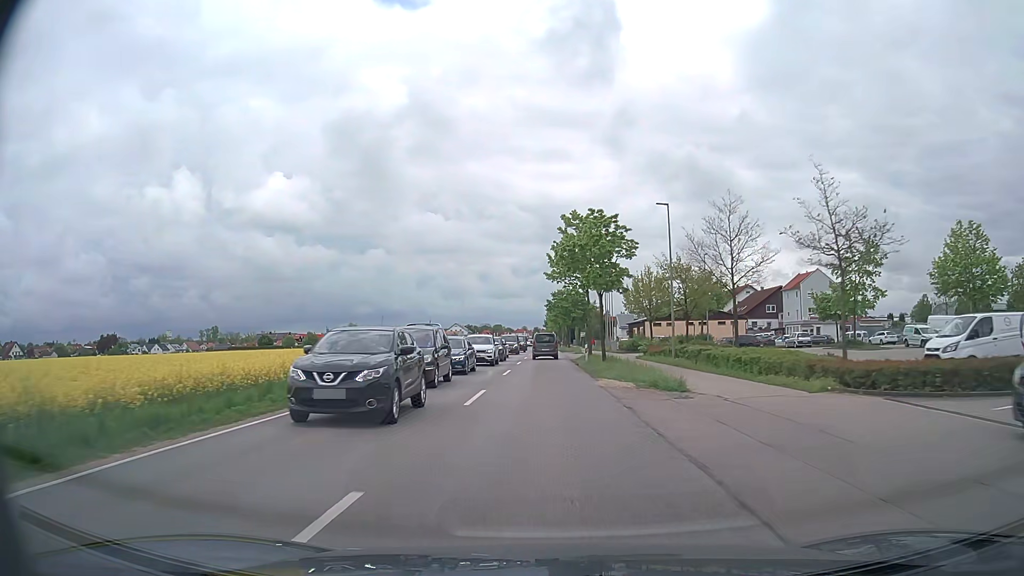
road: secondary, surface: asphalt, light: Day
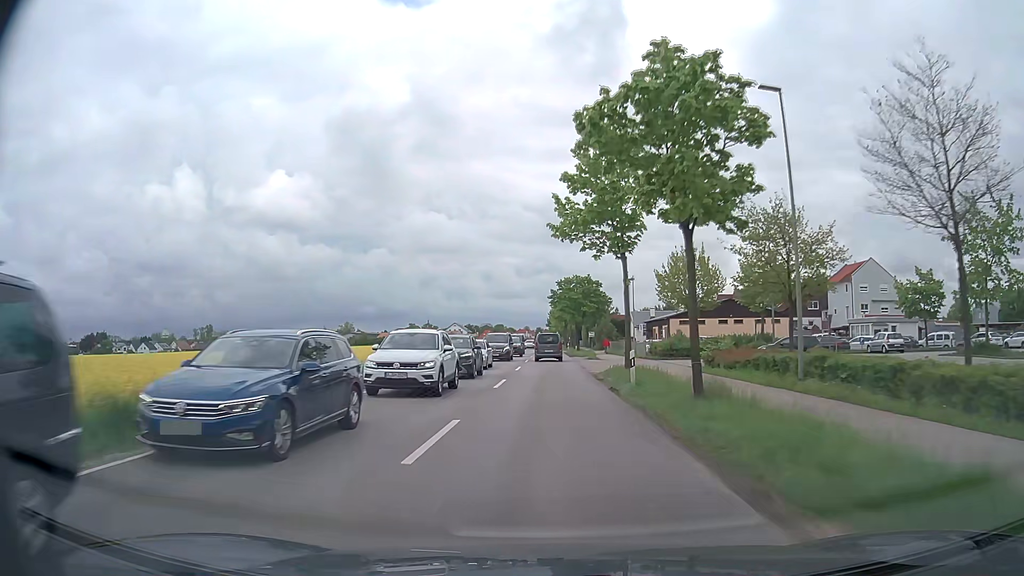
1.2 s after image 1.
(-0.2, +18.7) m; -1°
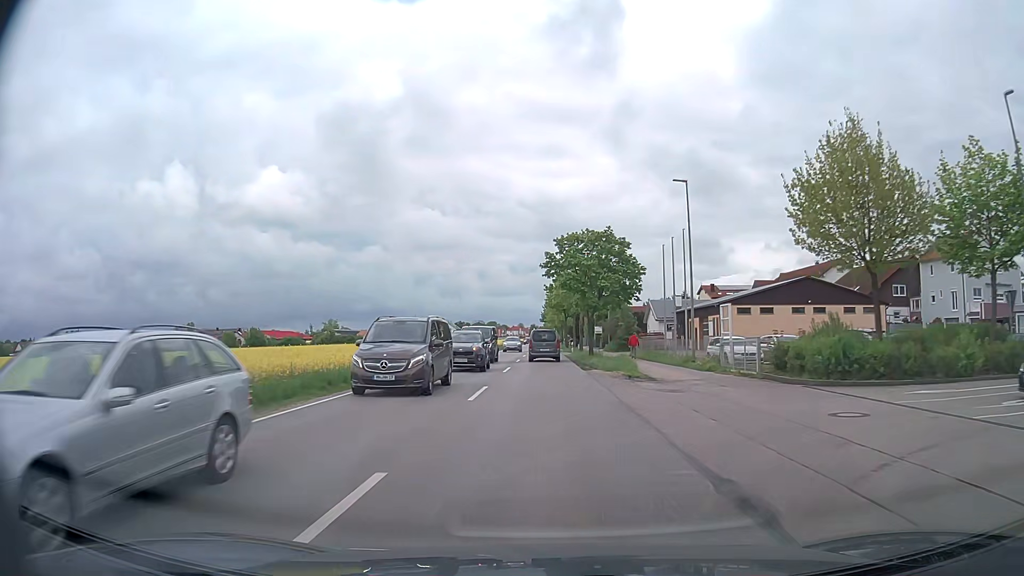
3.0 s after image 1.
(+0.2, +28.8) m; +1°
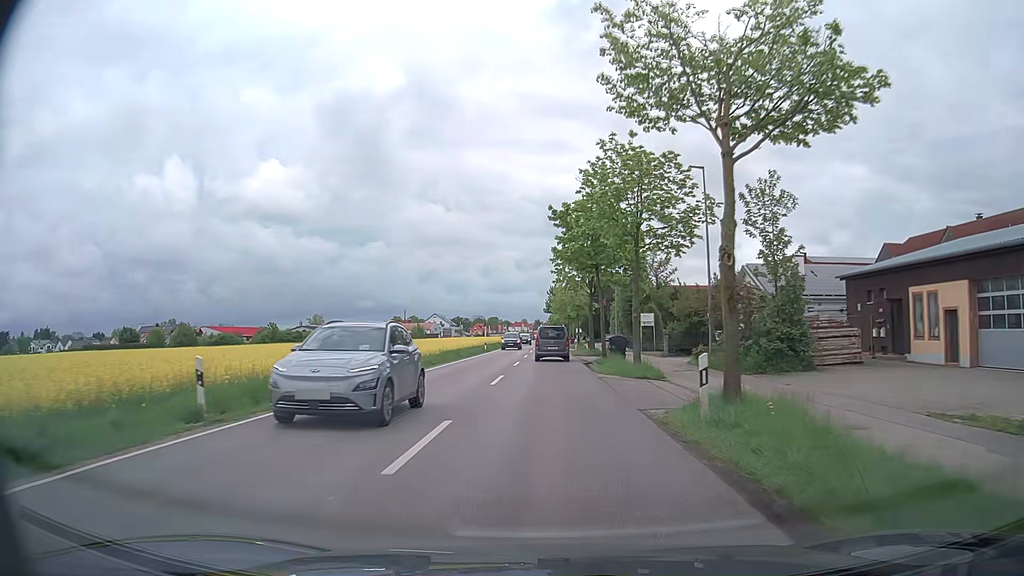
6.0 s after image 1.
(-0.3, +43.9) m; -1°
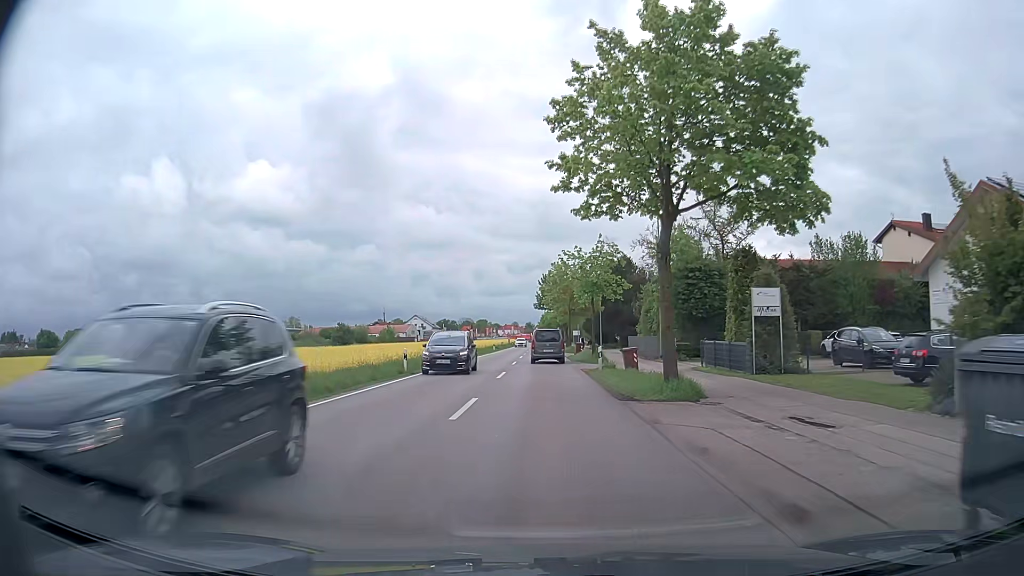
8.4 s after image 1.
(+0.2, +31.2) m; +2°
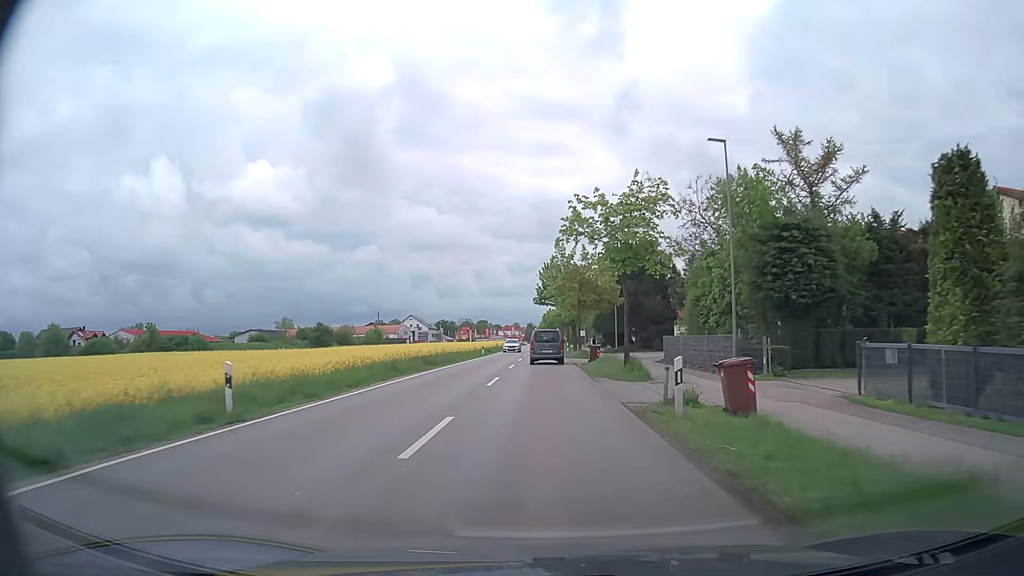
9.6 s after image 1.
(-0.2, +15.8) m; -1°
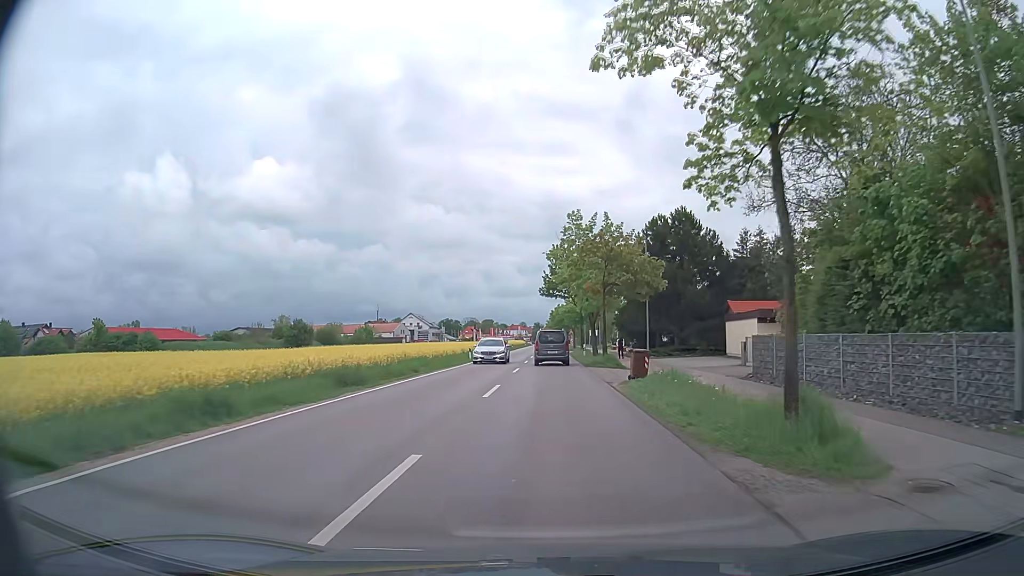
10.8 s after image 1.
(-0.1, +16.0) m; 0°
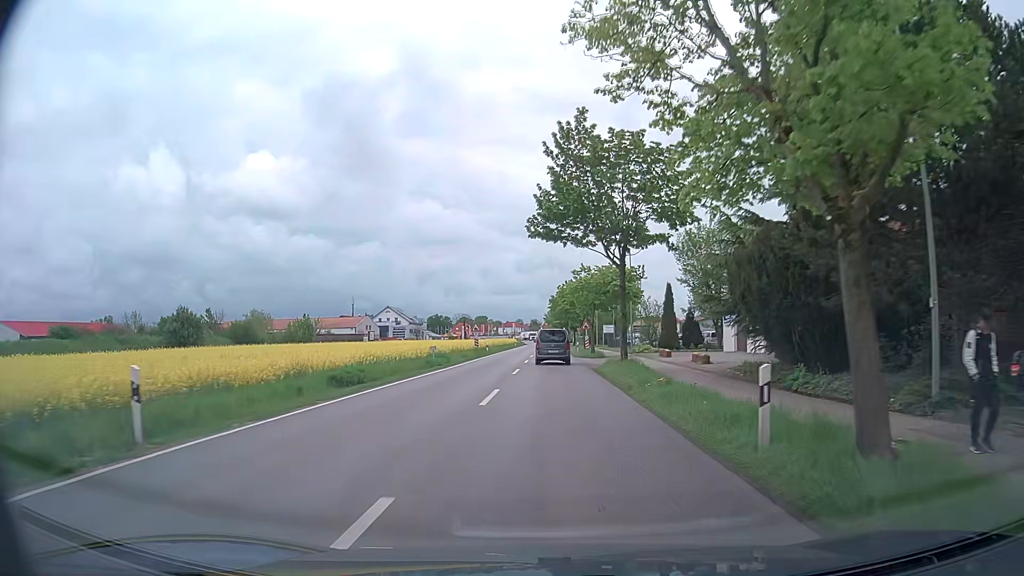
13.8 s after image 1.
(-0.1, +38.1) m; 0°
(0, +10) (0, +20) (0, +30) (0, +40) (0, +50) (+1, +60) (+1, +70) (+1, +80) (+1, +90) (+1, +100) m
